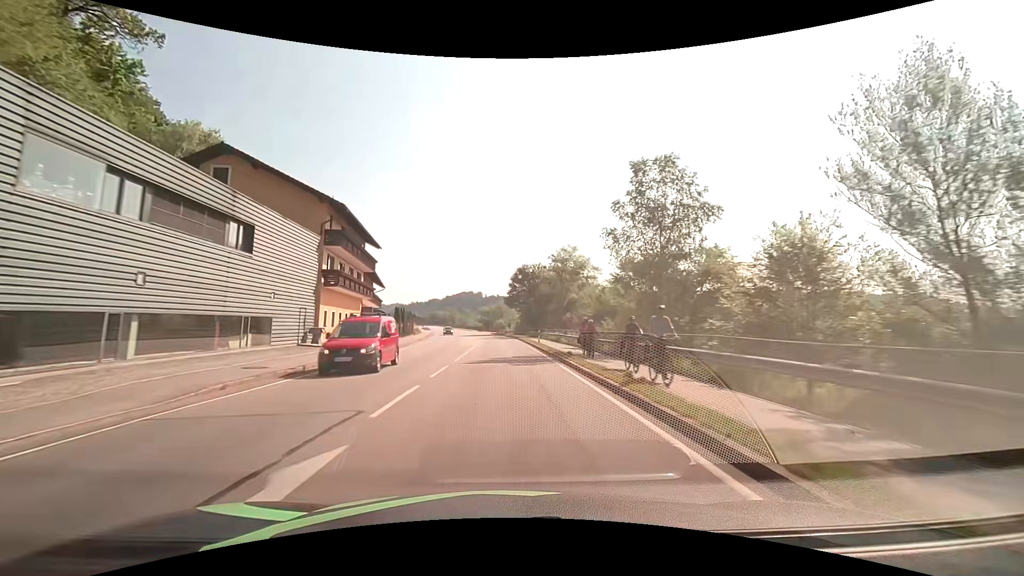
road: primary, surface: asphalt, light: Day
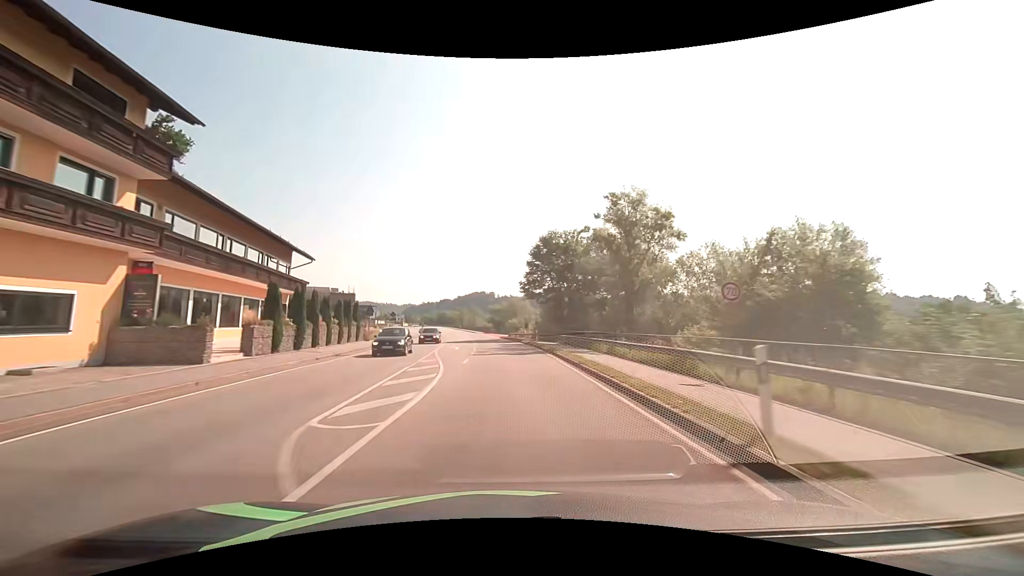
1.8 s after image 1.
(-0.4, +32.2) m; -1°
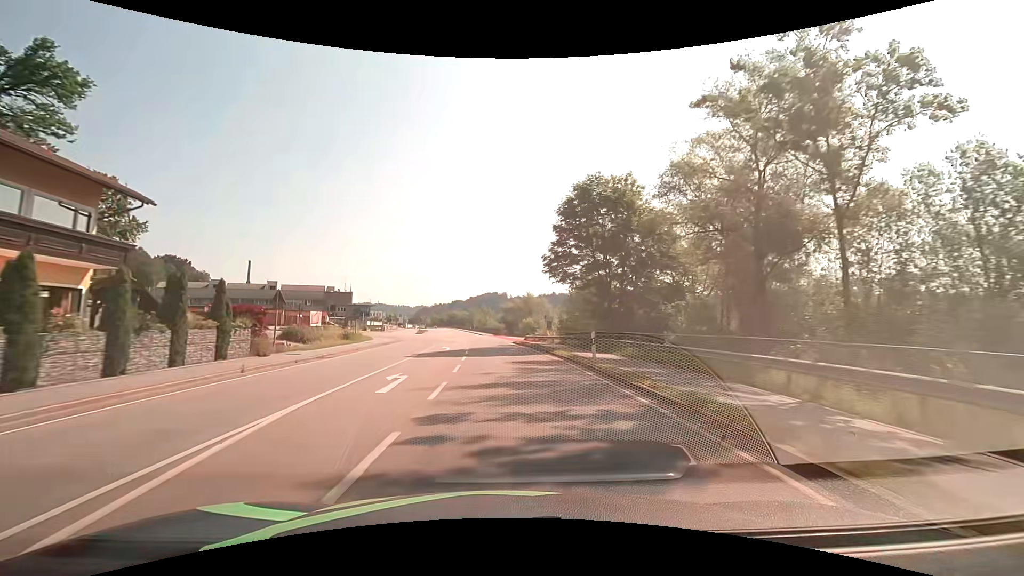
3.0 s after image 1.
(-0.2, +21.5) m; -1°
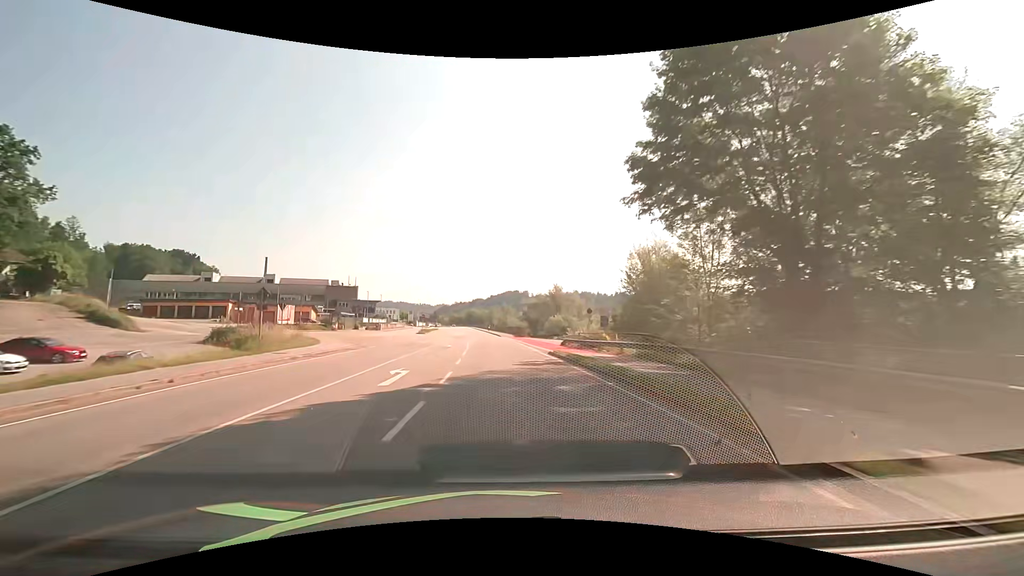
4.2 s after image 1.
(-0.6, +21.5) m; -3°
(0, +10) (0, +20) (-1, +30) (-1, +40) (-2, +50) (-3, +60) (-3, +70) (-4, +80) (-5, +90) (-6, +100) m
